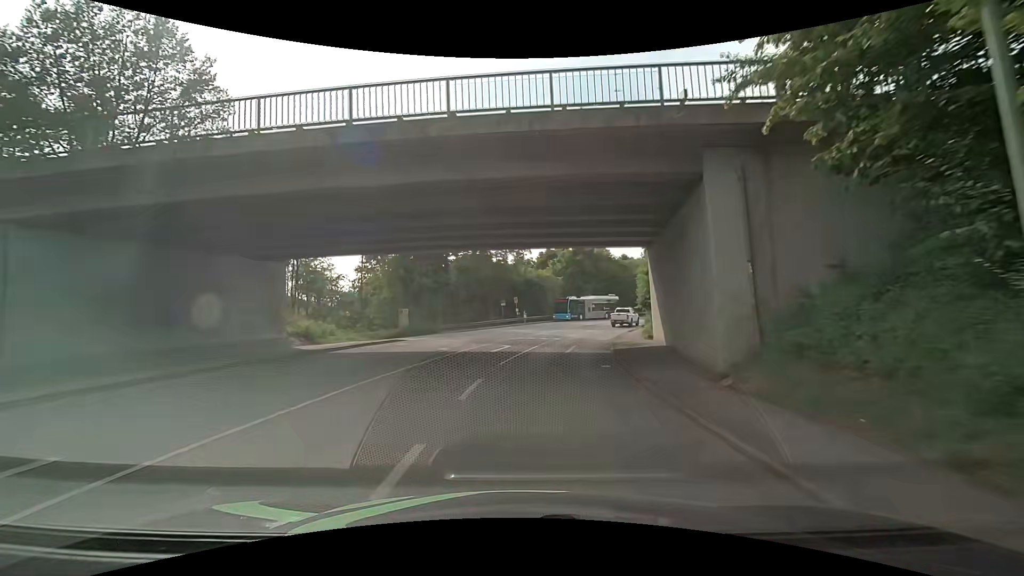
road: tertiary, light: Day
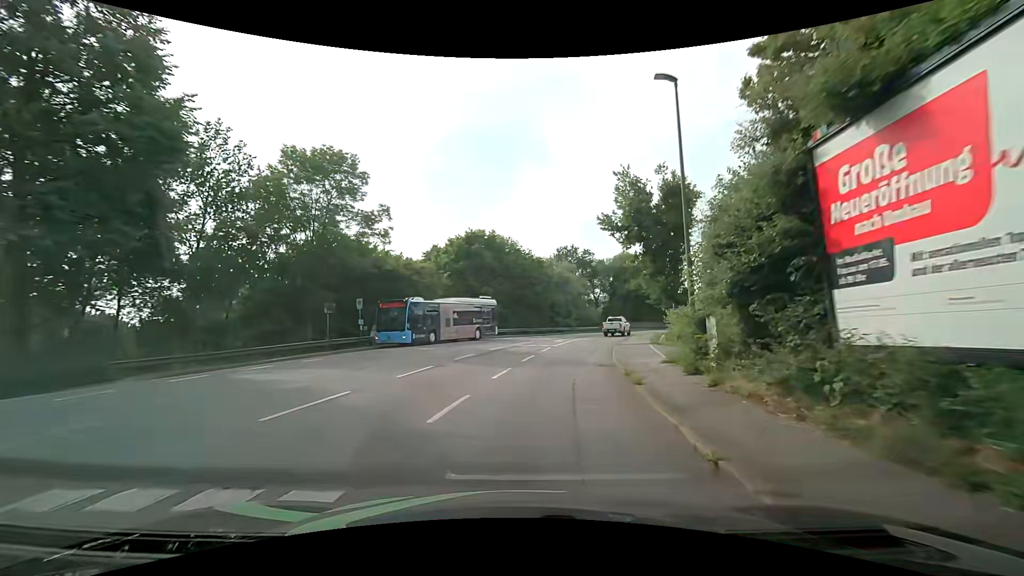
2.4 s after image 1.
(+2.0, +25.7) m; +3°
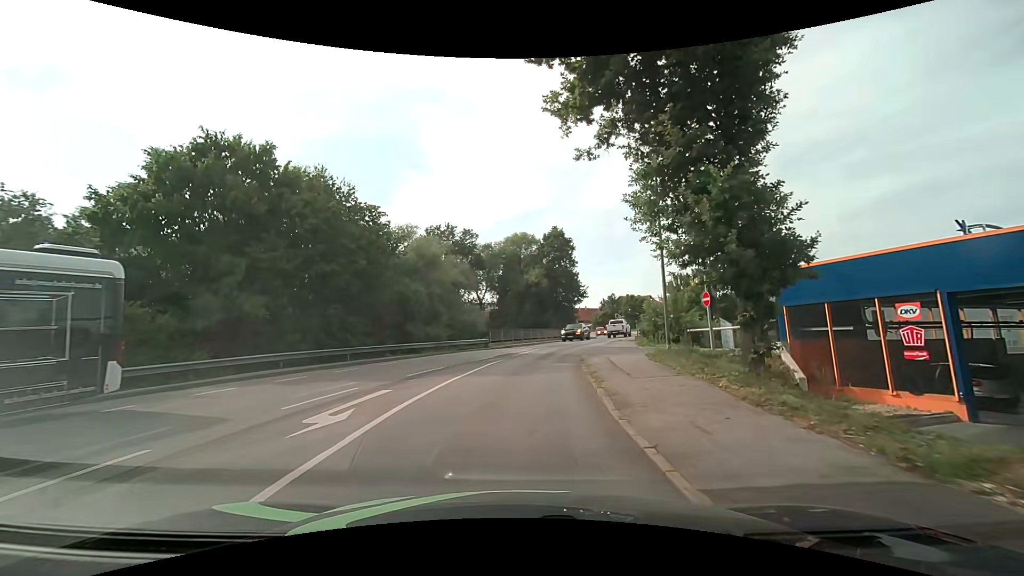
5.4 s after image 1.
(+6.8, +27.1) m; +22°
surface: asphalt
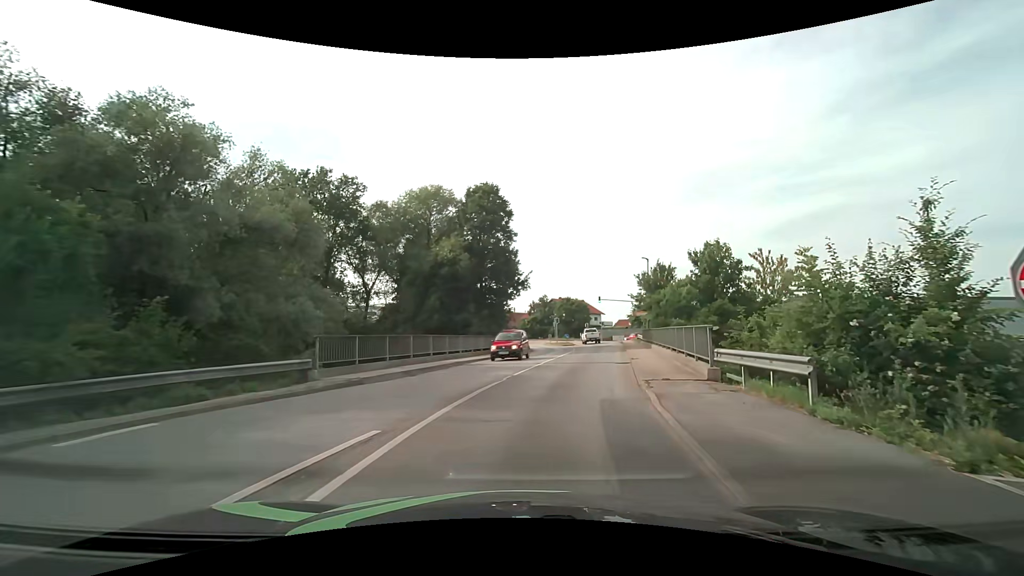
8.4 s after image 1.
(+1.2, +22.4) m; +10°
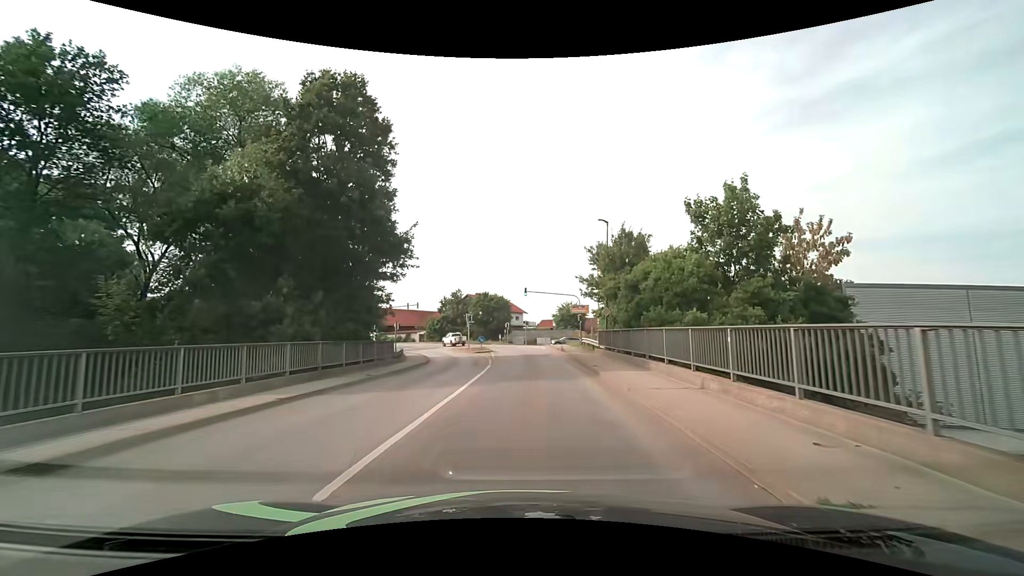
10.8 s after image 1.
(+1.6, +17.4) m; +9°
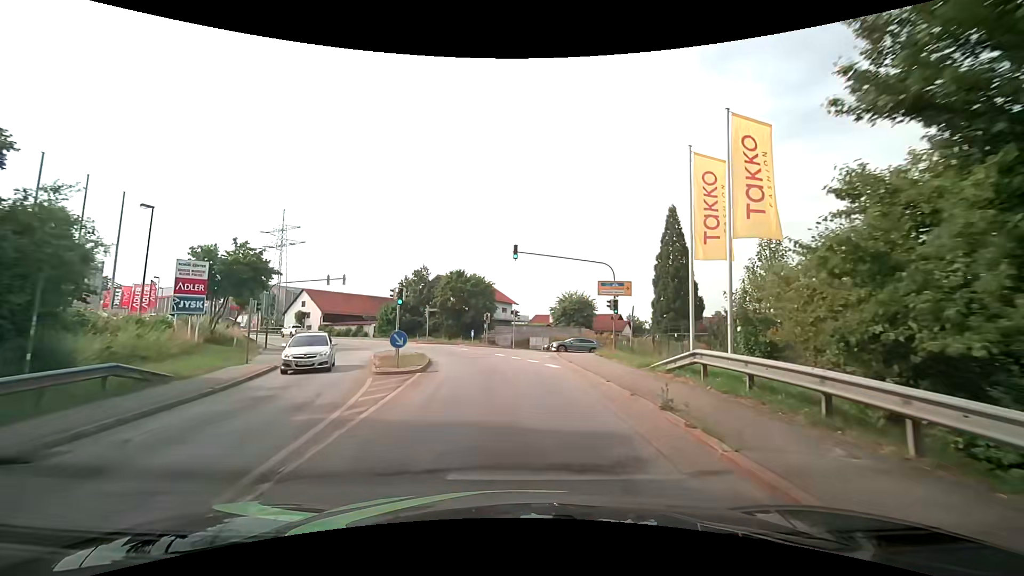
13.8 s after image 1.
(+0.7, +25.8) m; +1°
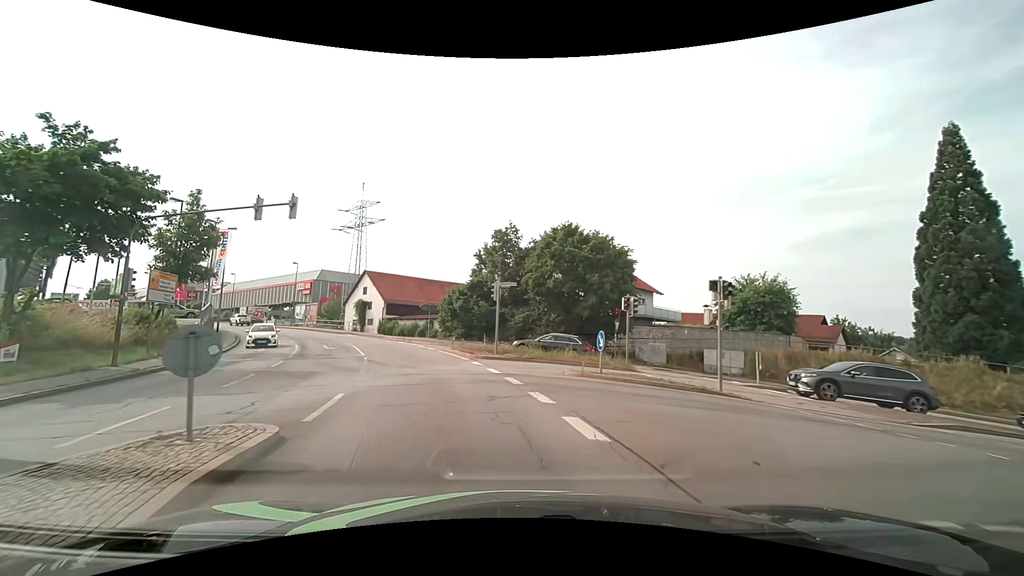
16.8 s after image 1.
(-2.4, +27.5) m; -13°
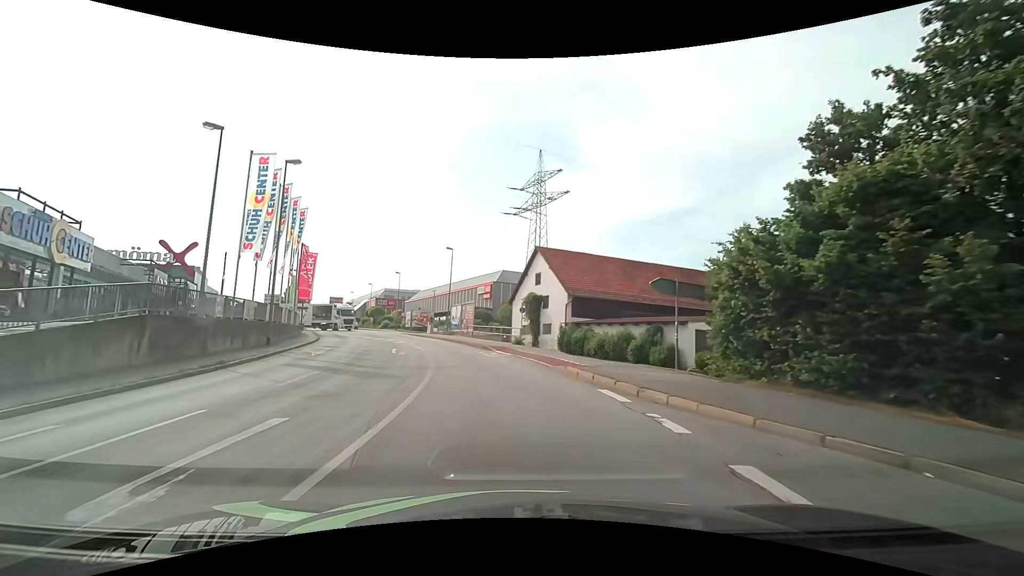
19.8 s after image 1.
(-5.8, +27.7) m; -22°
(0, +10) (-2, +20) (-4, +30) (-6, +39) (-10, +49) (-14, +58) (-18, +67) (-22, +76) (-26, +85) (-30, +94) m
